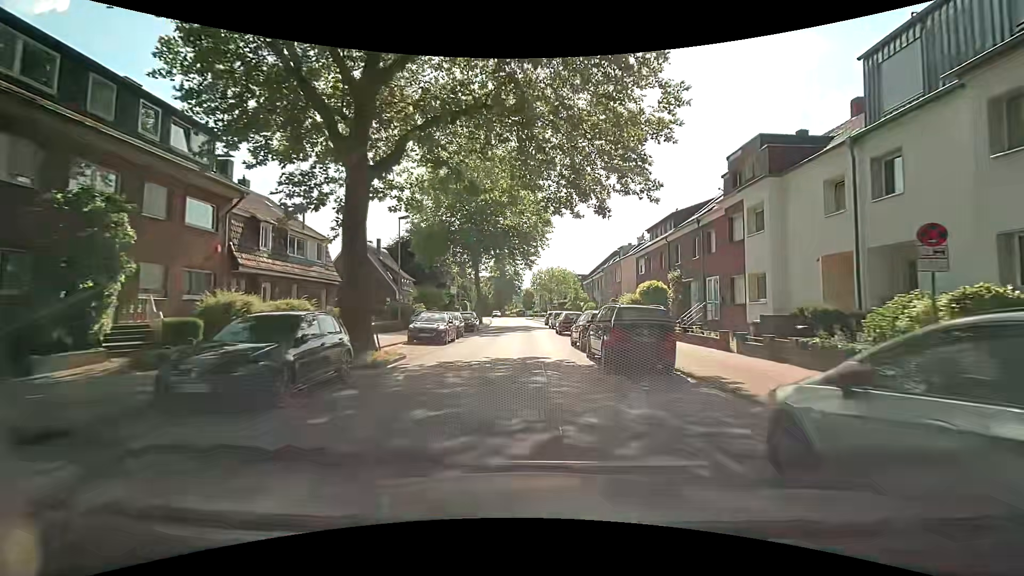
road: tertiary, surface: asphalt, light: Day
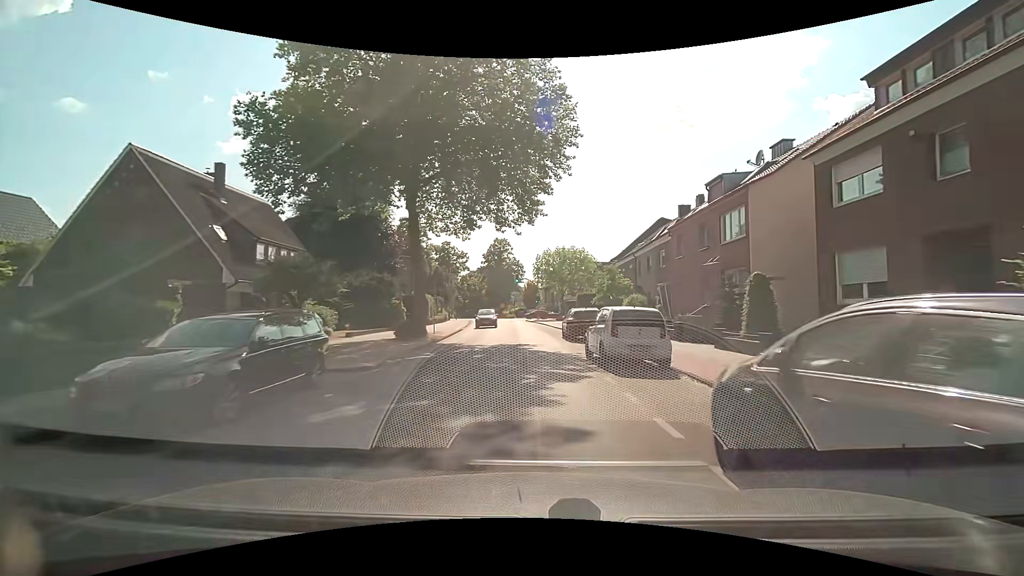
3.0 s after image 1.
(-0.4, +29.7) m; -2°
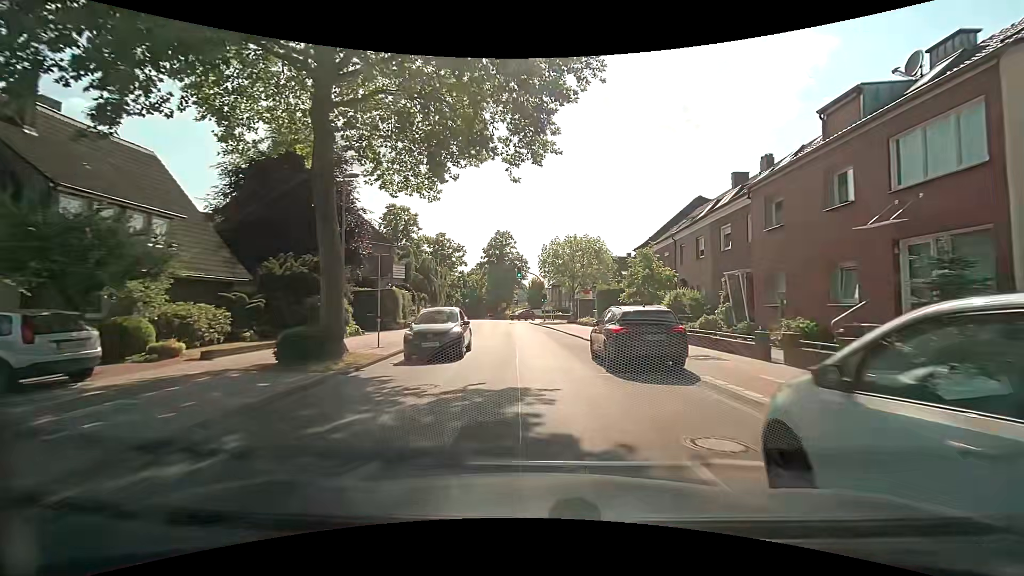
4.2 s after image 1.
(0.0, +11.3) m; 0°
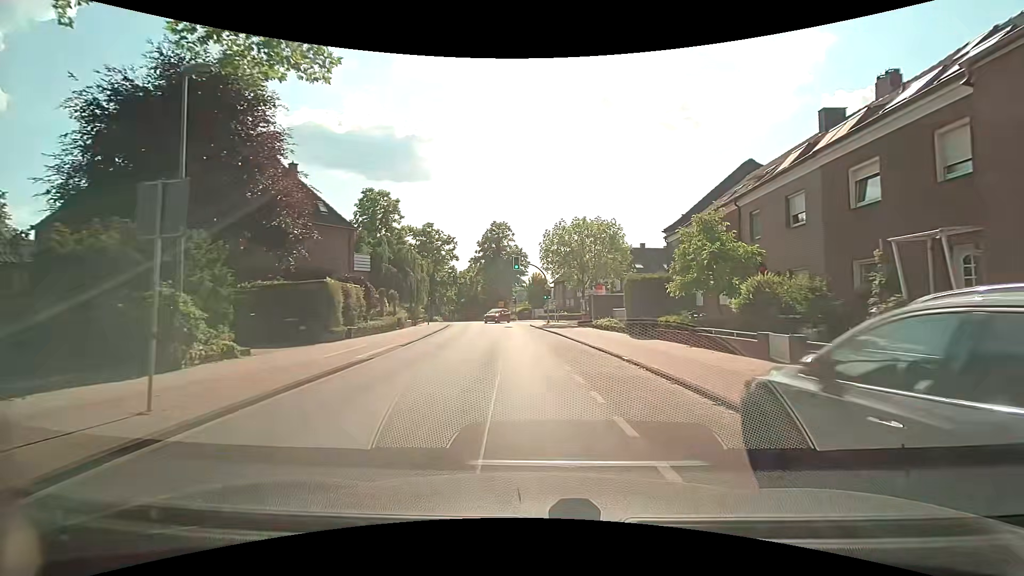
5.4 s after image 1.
(0.0, +10.8) m; +1°
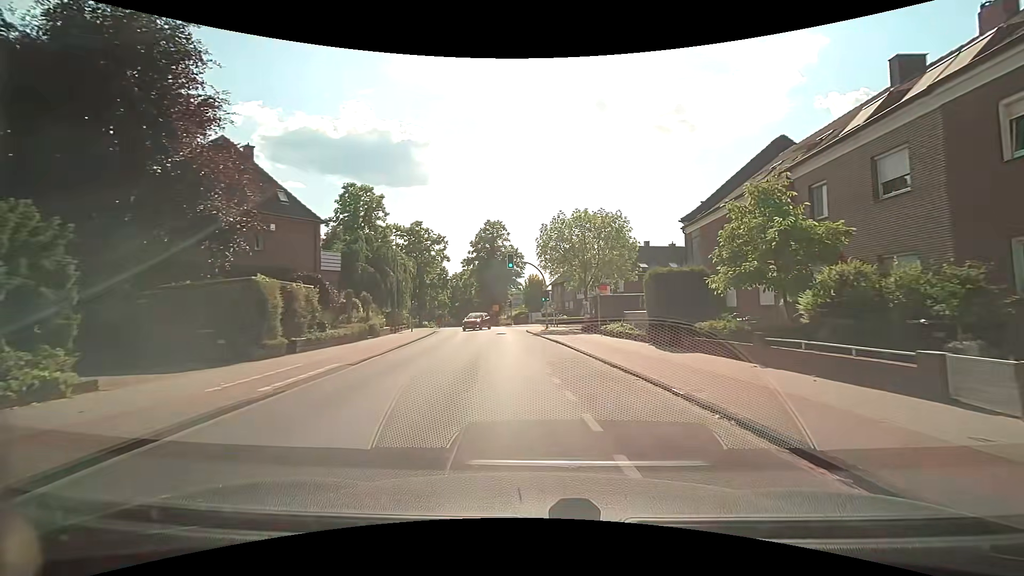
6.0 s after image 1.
(0.0, +5.4) m; -1°
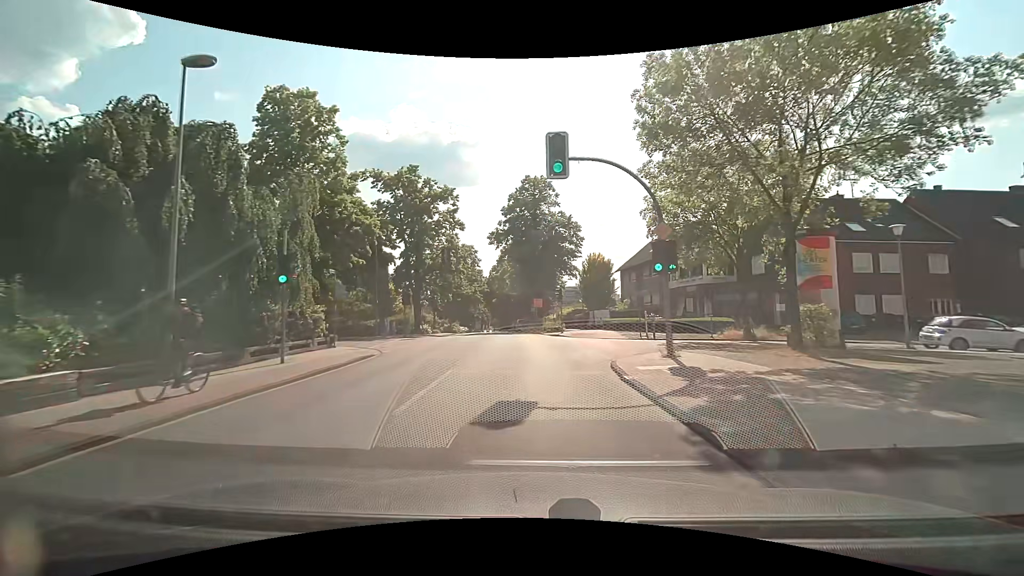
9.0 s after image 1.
(-1.1, +28.2) m; -6°
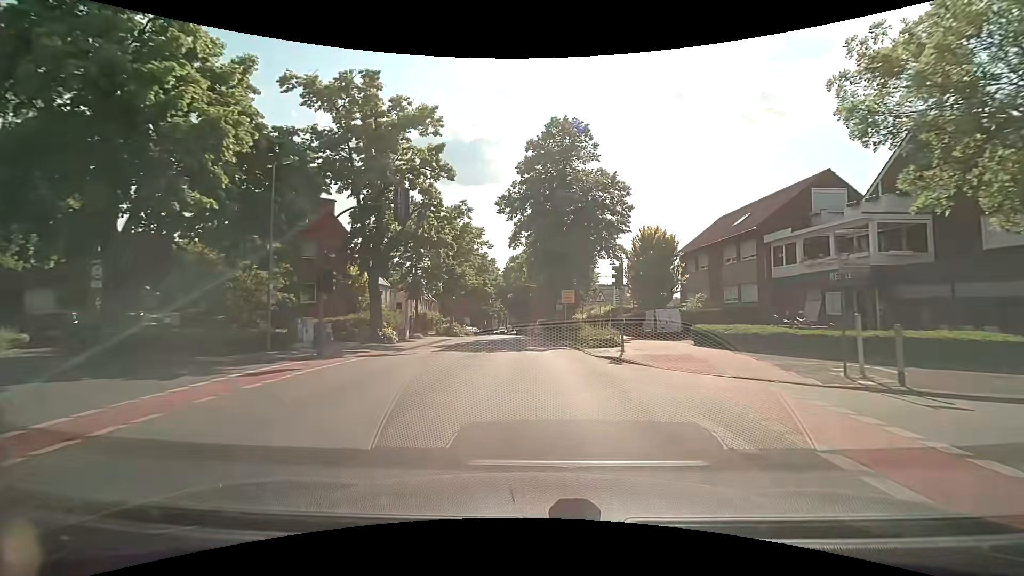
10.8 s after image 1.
(-0.5, +17.8) m; -2°
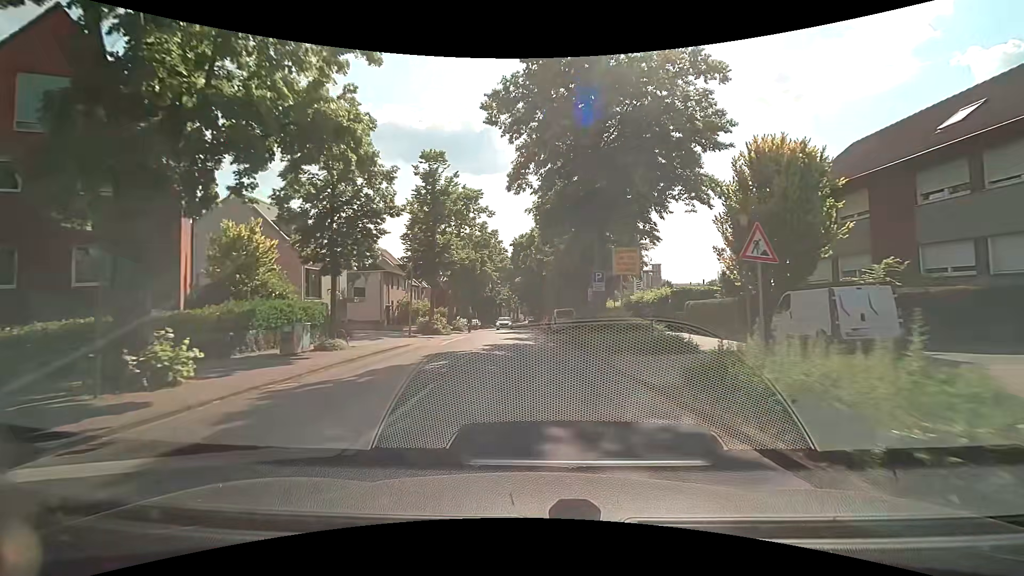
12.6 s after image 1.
(-0.2, +18.3) m; -2°
(0, +10) (0, +20) (0, +30) (-1, +40) (-1, +50) (-1, +60) (-1, +70) (-2, +80) (-2, +90) (-2, +100) m
